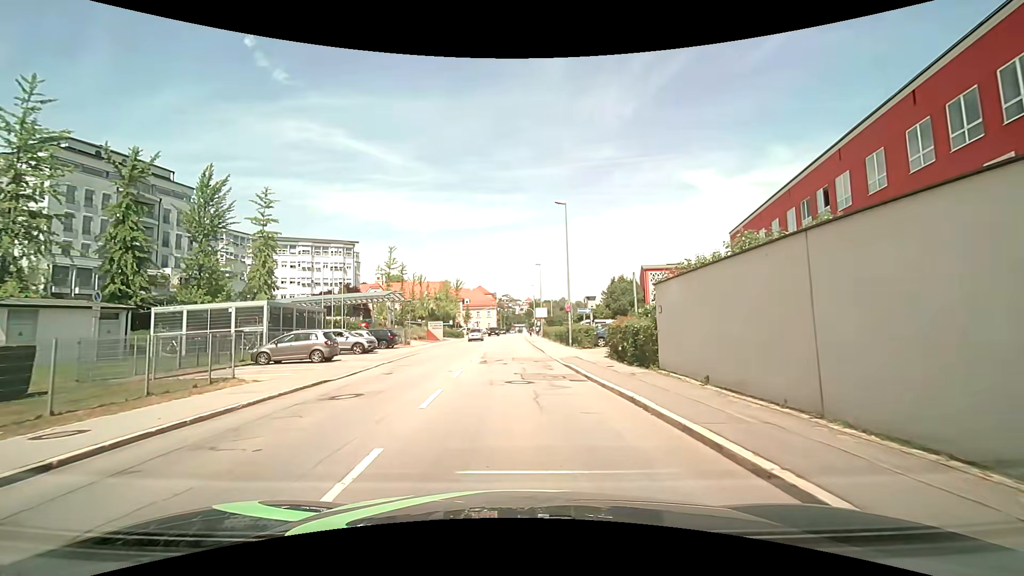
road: tertiary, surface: asphalt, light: Day
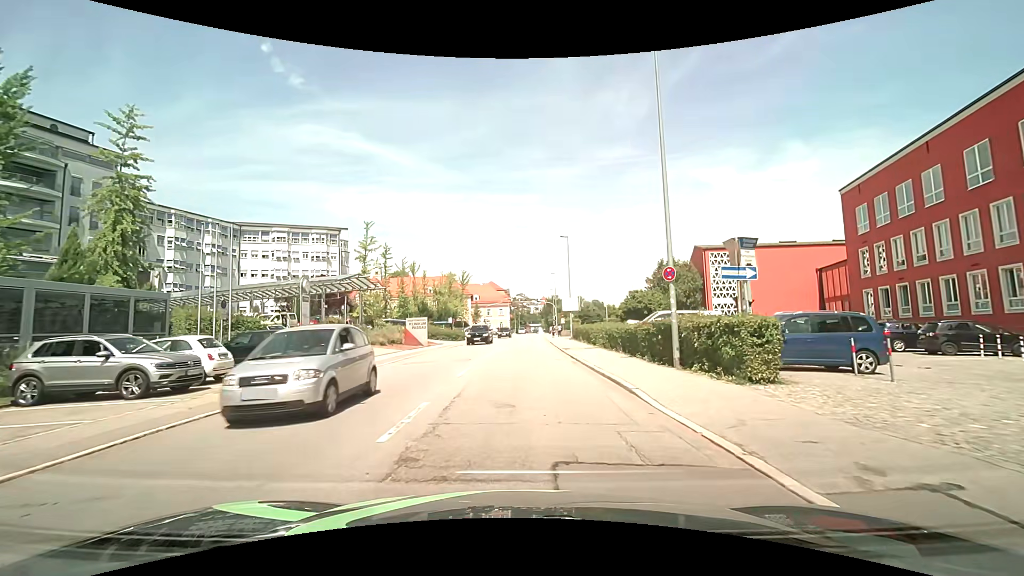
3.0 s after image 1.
(-0.6, +20.0) m; -3°
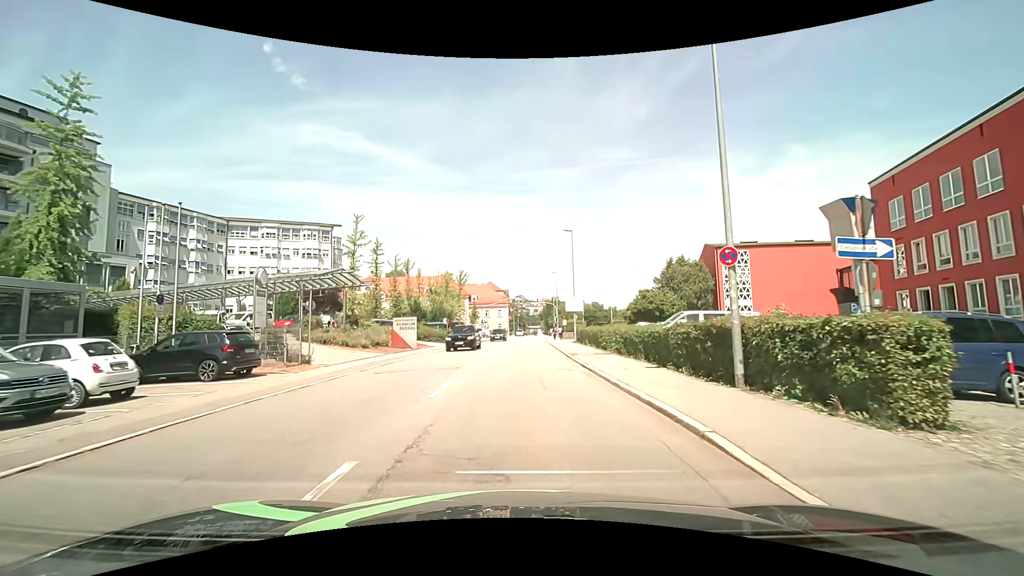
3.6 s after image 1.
(0.0, +4.1) m; +1°
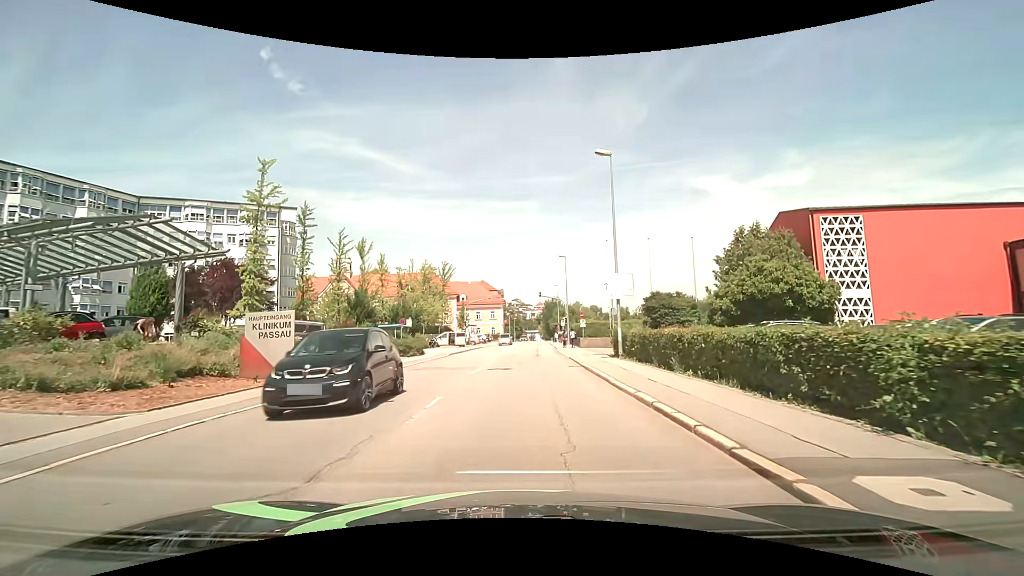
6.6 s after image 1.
(0.0, +20.3) m; +1°
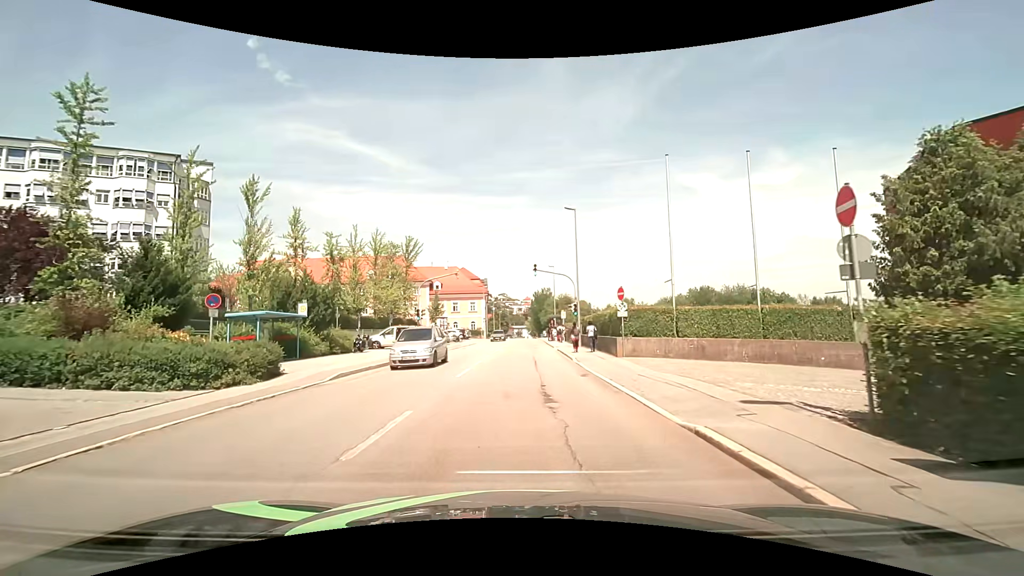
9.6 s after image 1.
(0.0, +20.5) m; +1°
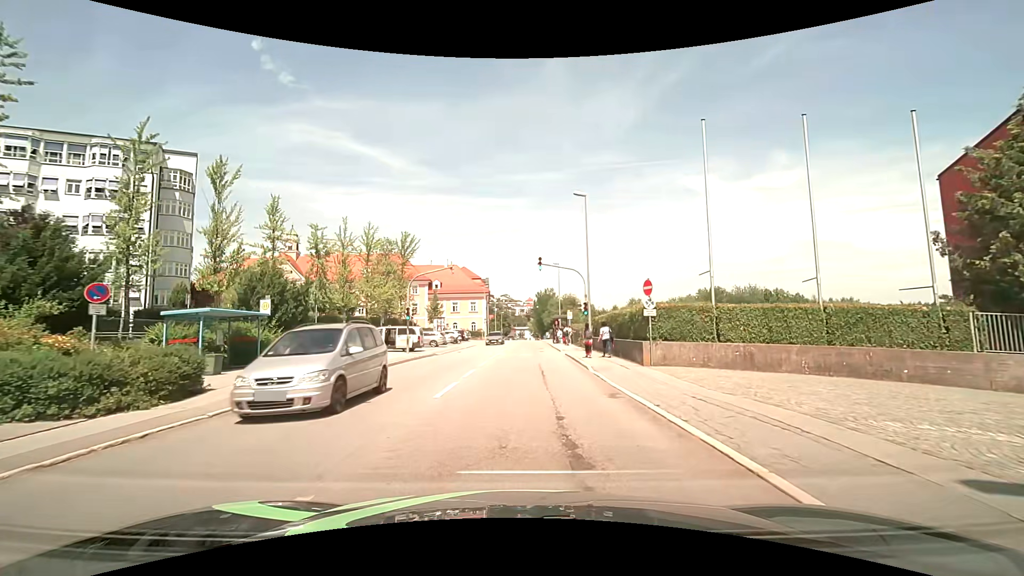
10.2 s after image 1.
(0.0, +4.2) m; -1°
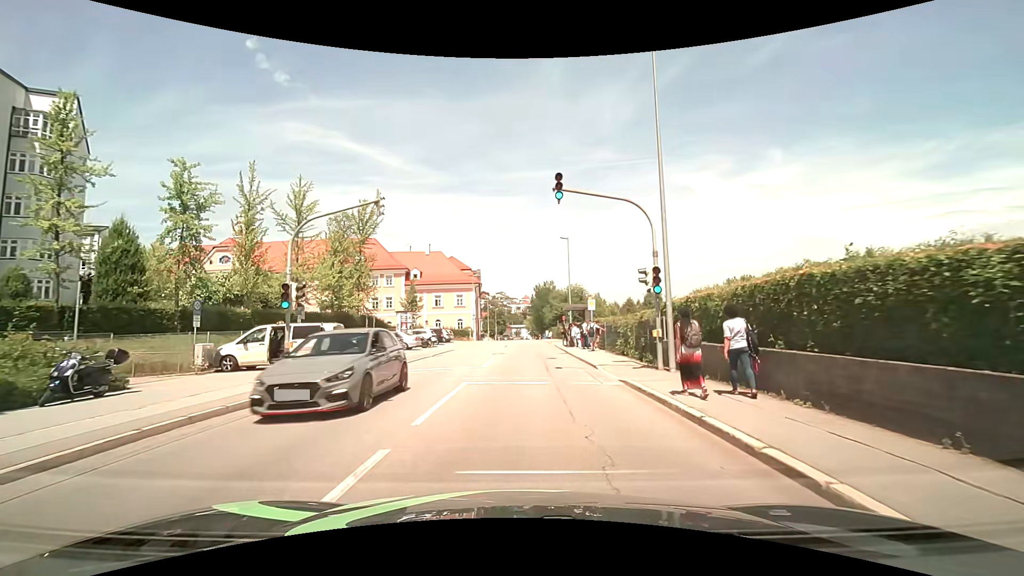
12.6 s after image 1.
(+0.1, +16.8) m; 0°
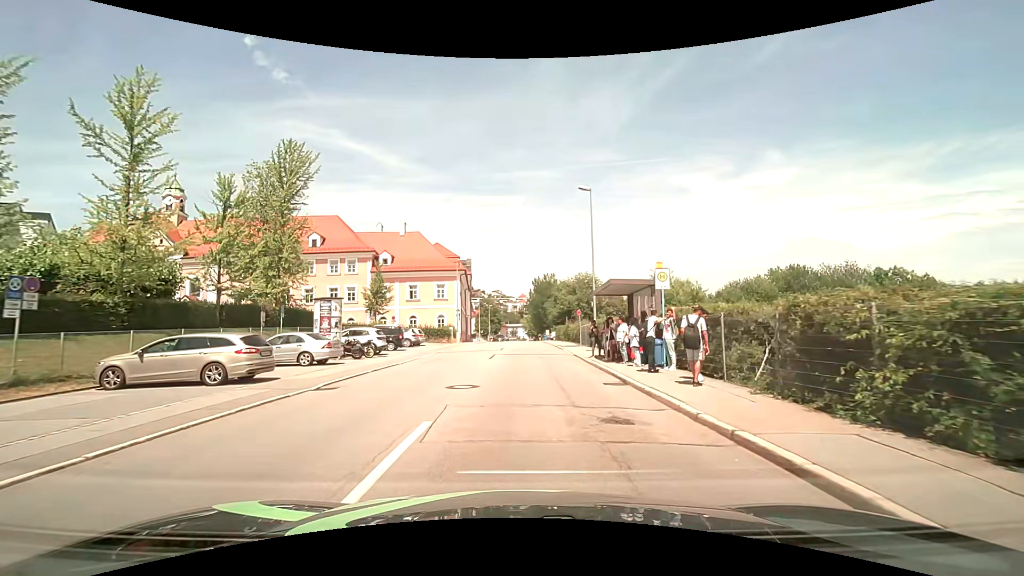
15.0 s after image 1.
(+0.2, +16.8) m; +1°
